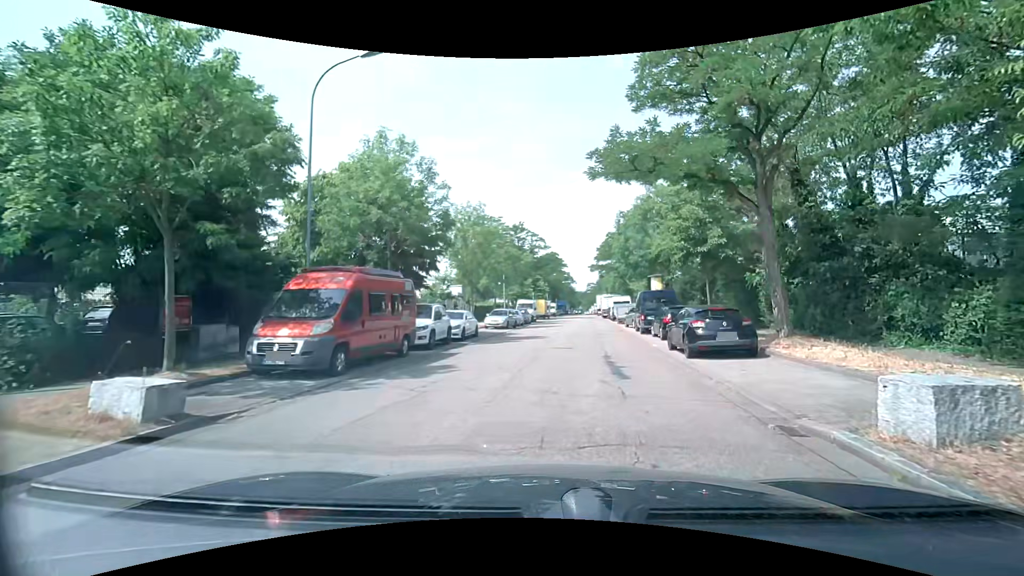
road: residential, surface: asphalt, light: Day
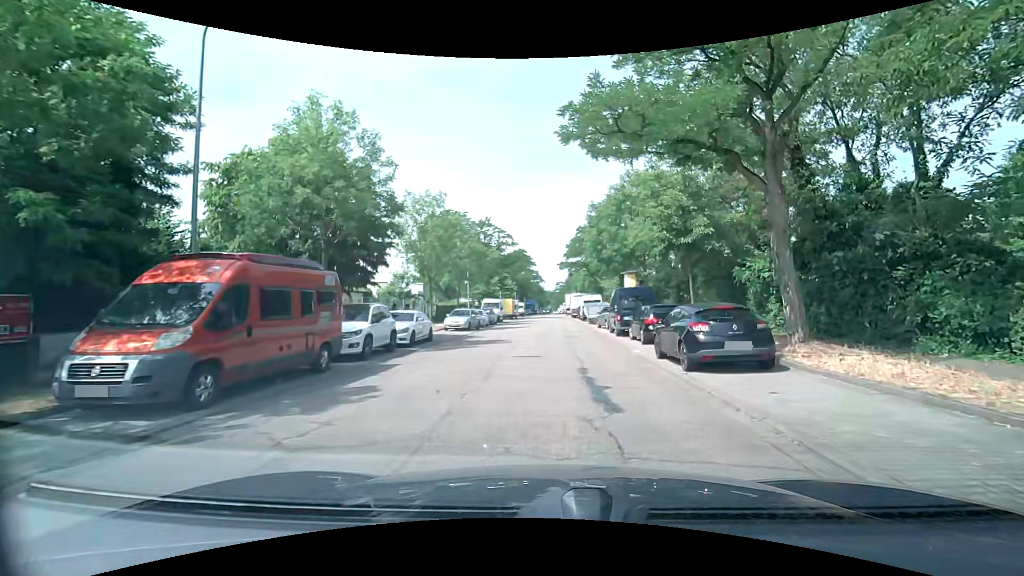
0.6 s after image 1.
(+0.1, +3.3) m; +3°
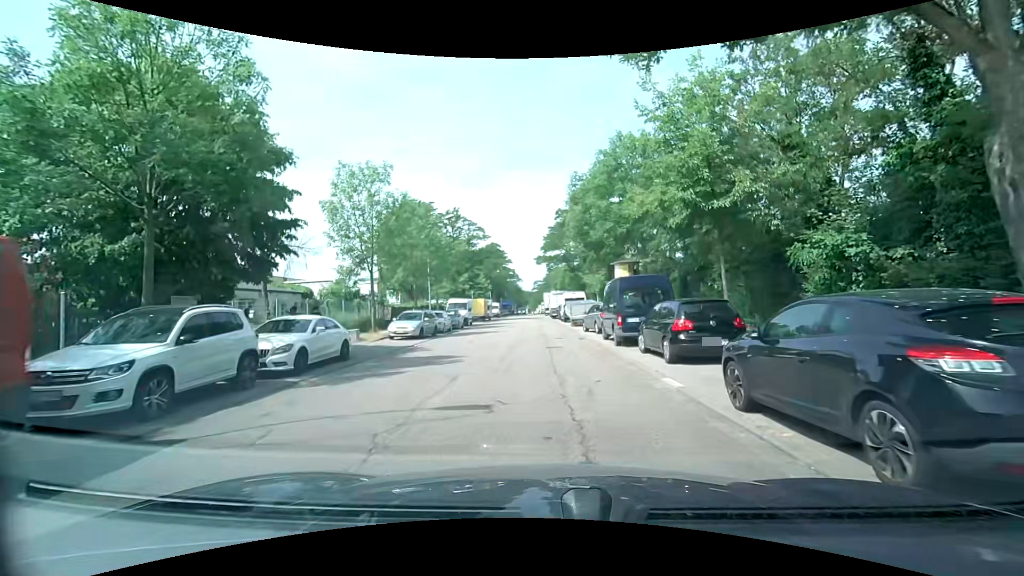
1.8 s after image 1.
(+0.4, +7.2) m; +3°
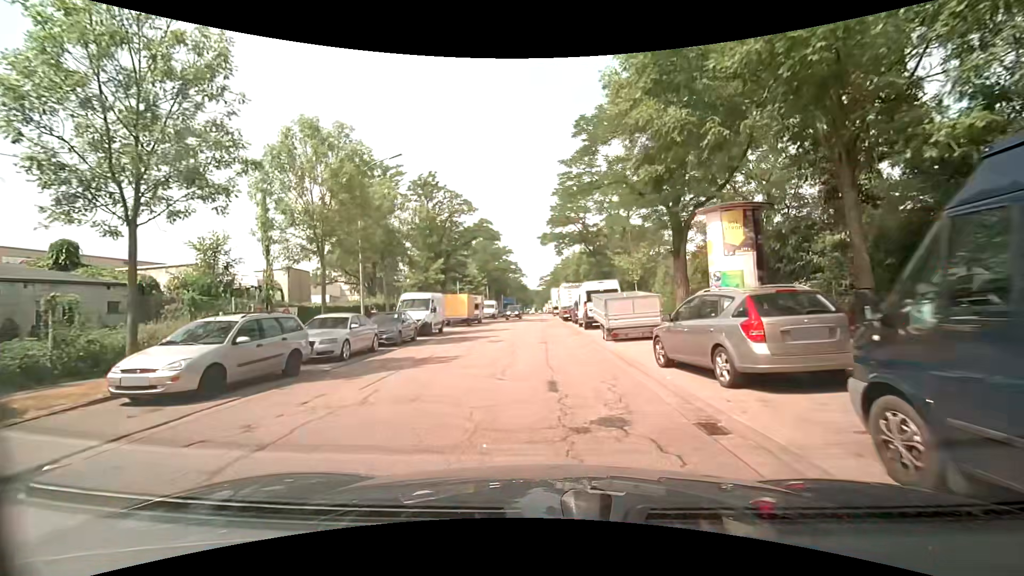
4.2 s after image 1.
(-0.1, +16.6) m; -1°
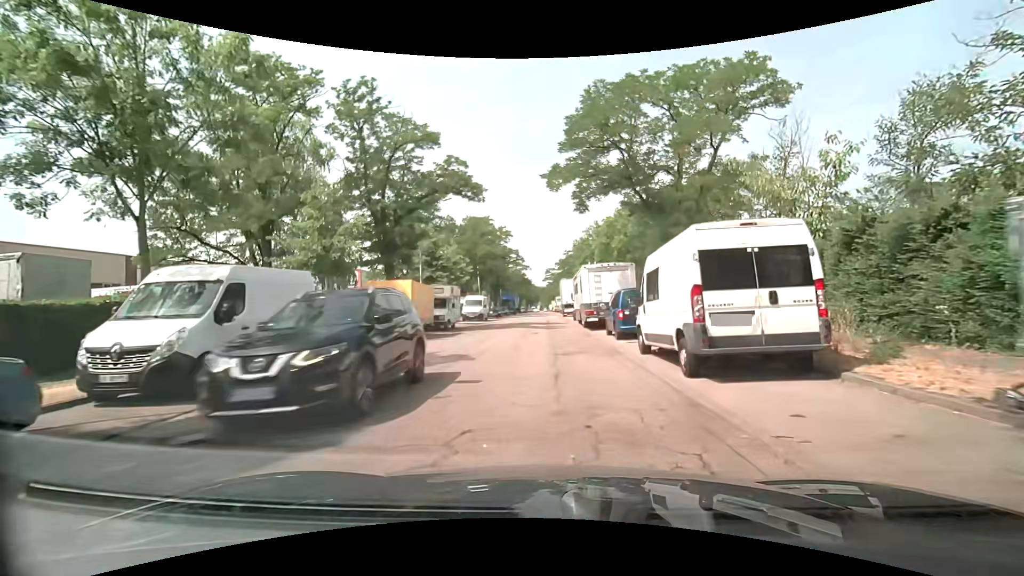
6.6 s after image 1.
(-0.1, +18.6) m; 0°
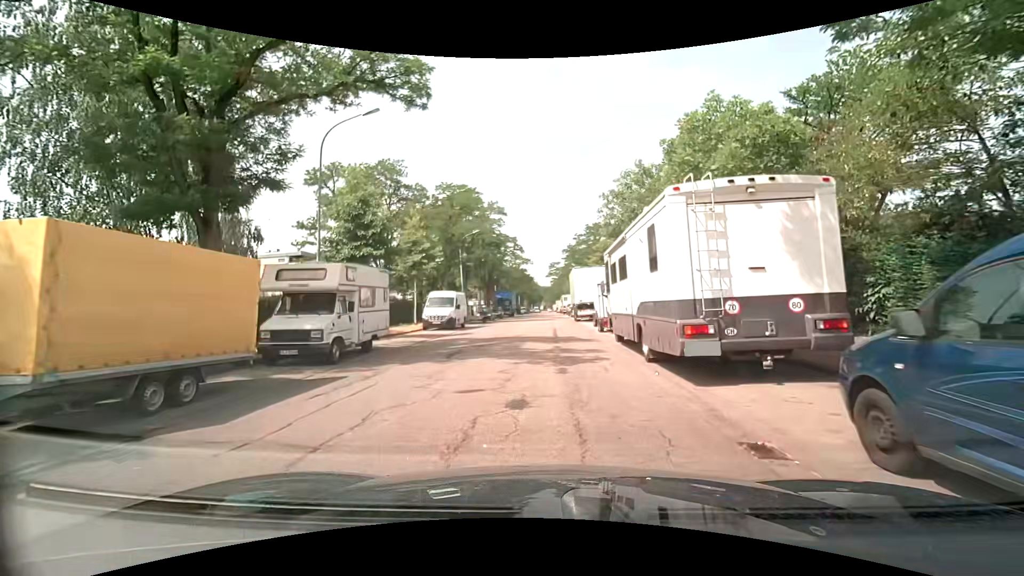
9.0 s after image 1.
(-0.2, +16.3) m; -1°
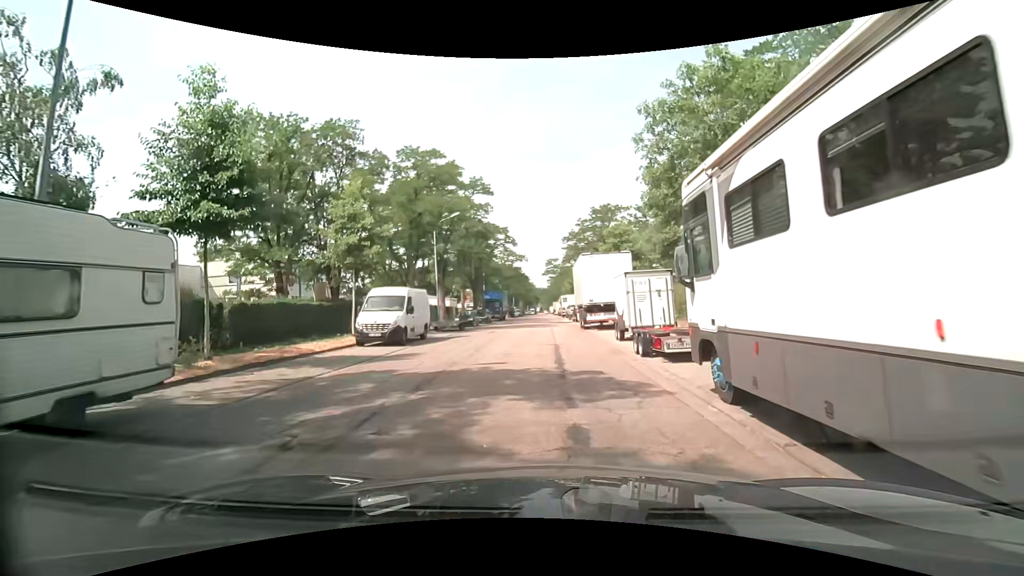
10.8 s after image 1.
(0.0, +10.4) m; +1°
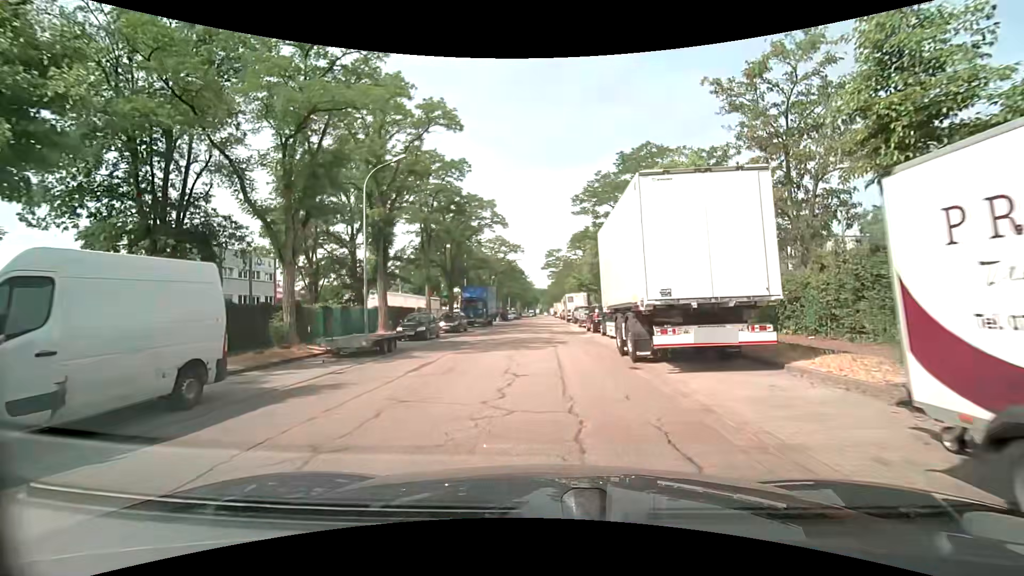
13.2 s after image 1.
(+0.1, +16.3) m; 0°
(0, +10) (0, +20) (0, +30) (0, +40) (0, +50) (0, +60) (+1, +70) (+1, +80) (+1, +90) (+1, +100) m
